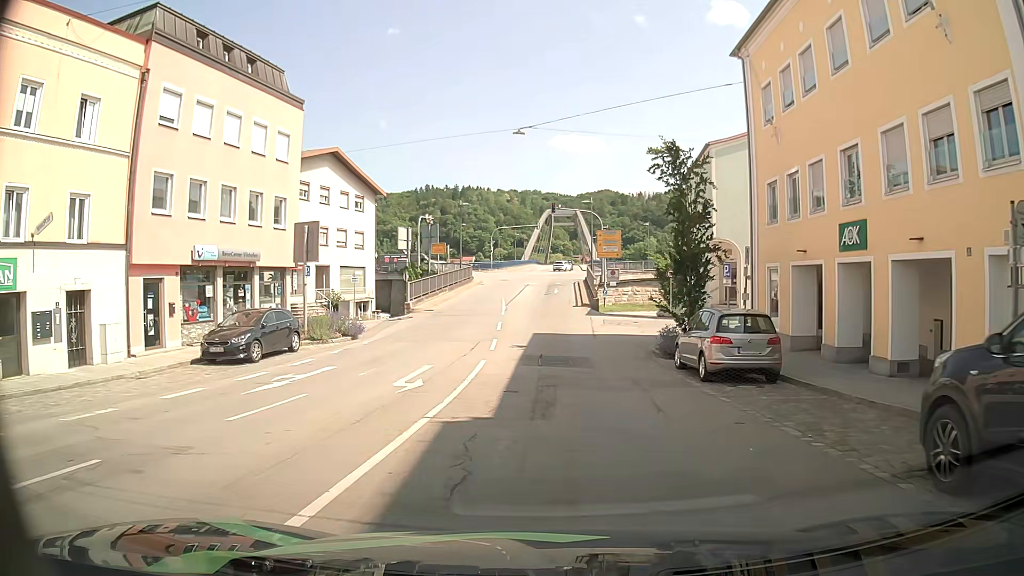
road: tertiary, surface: asphalt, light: Day
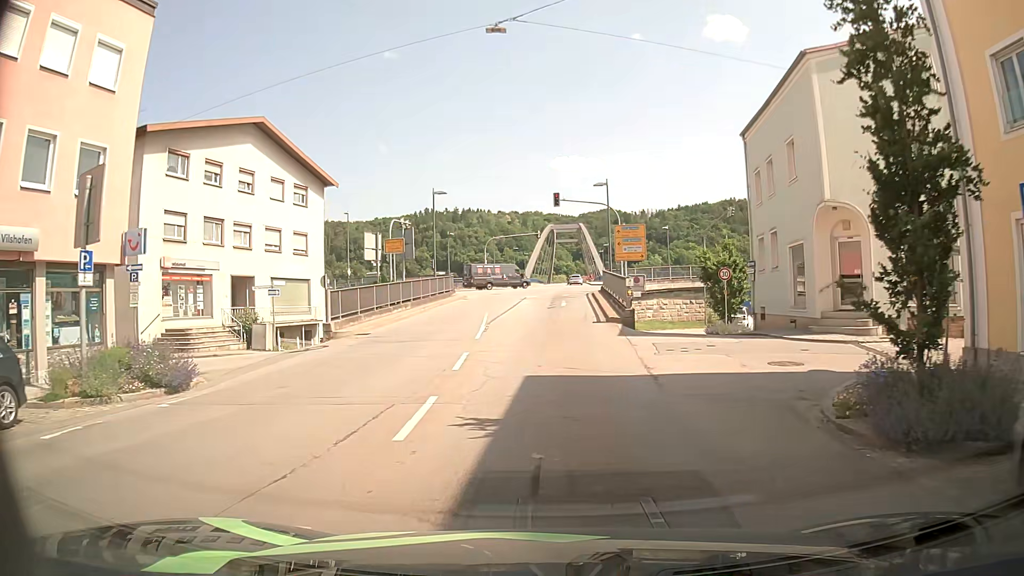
(-0.1, +13.6) m; -1°
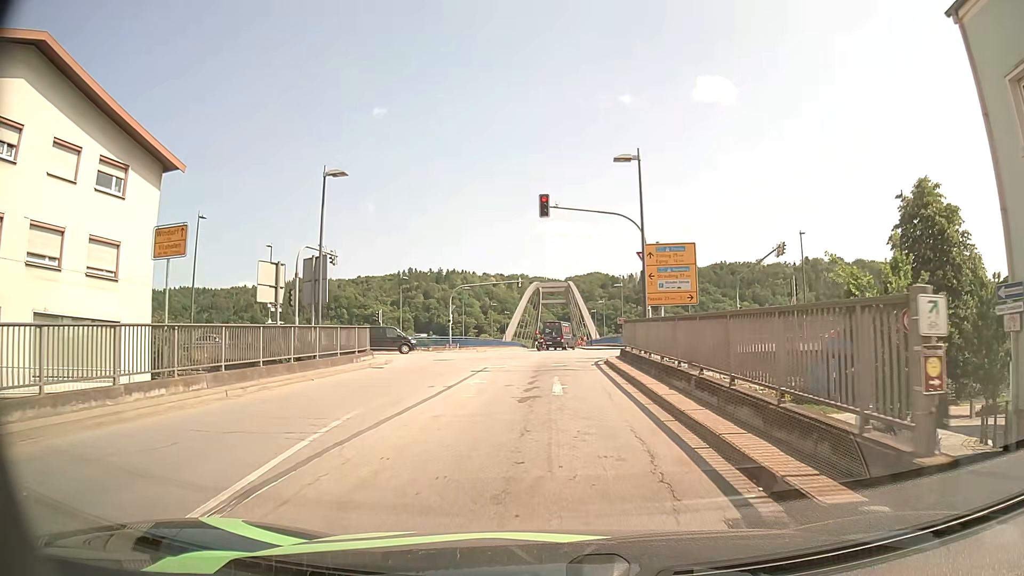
(+0.1, +18.6) m; +1°
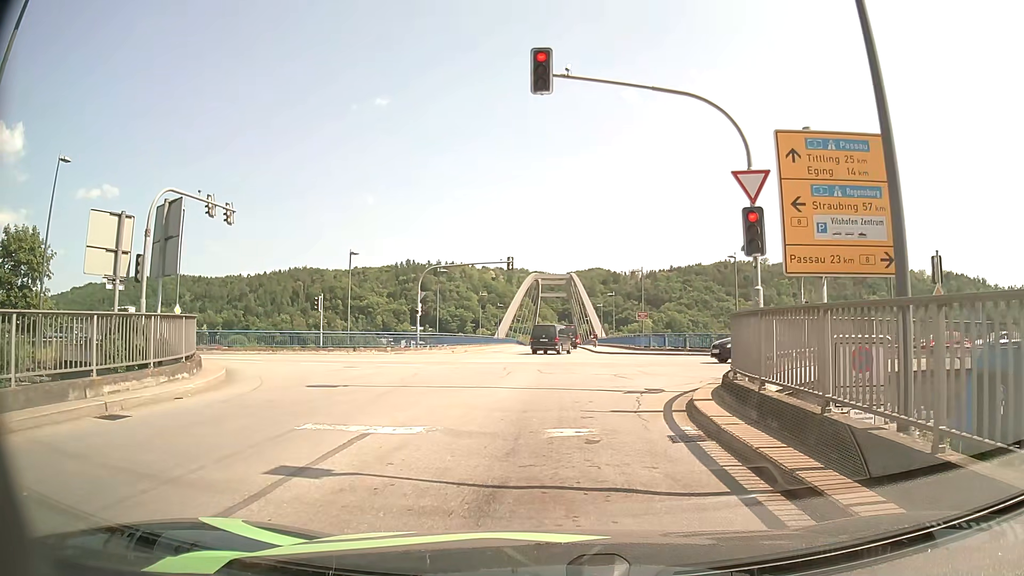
(+0.1, +14.9) m; -1°
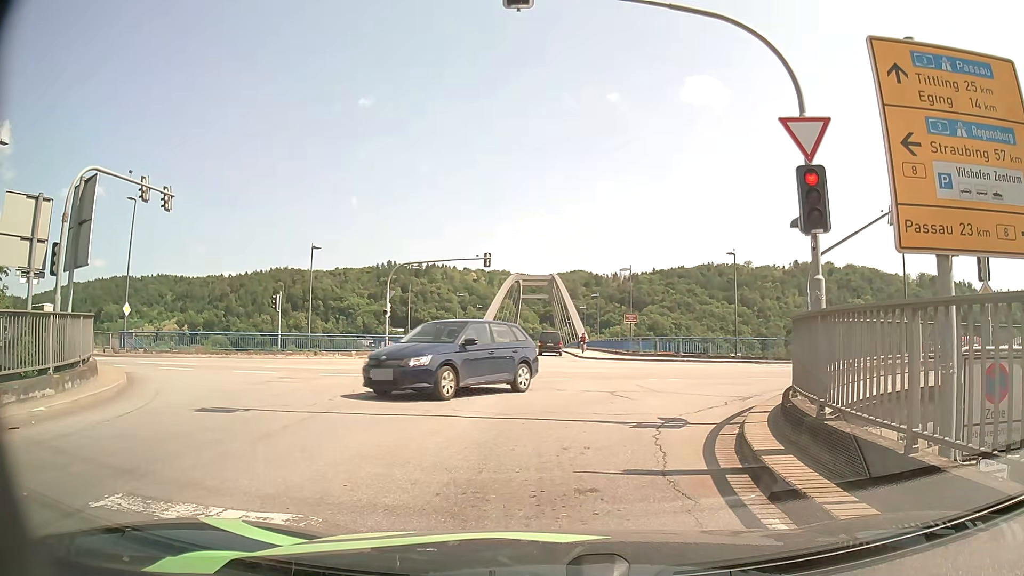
(+0.1, +3.9) m; +1°
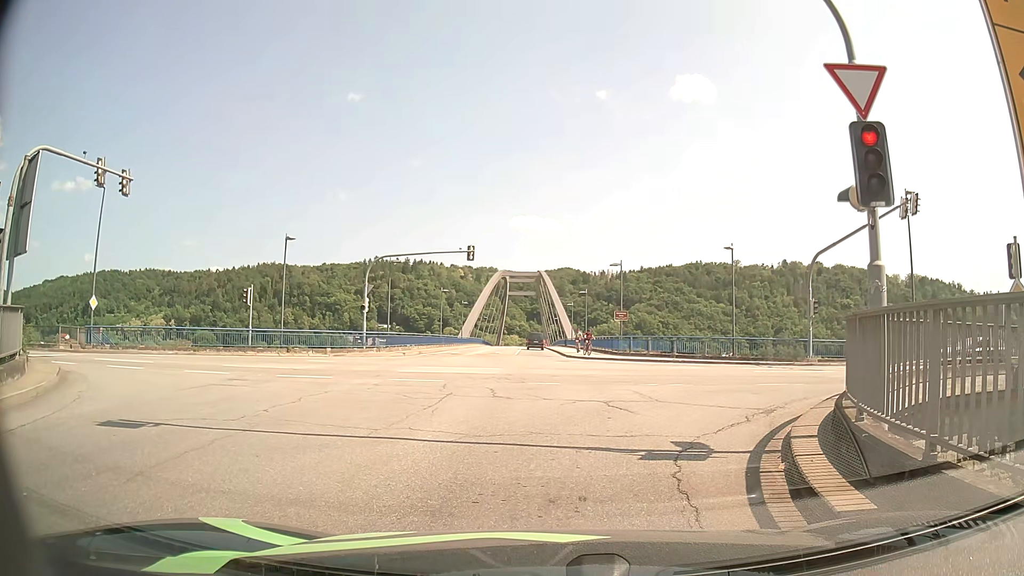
(0.0, +2.2) m; 0°
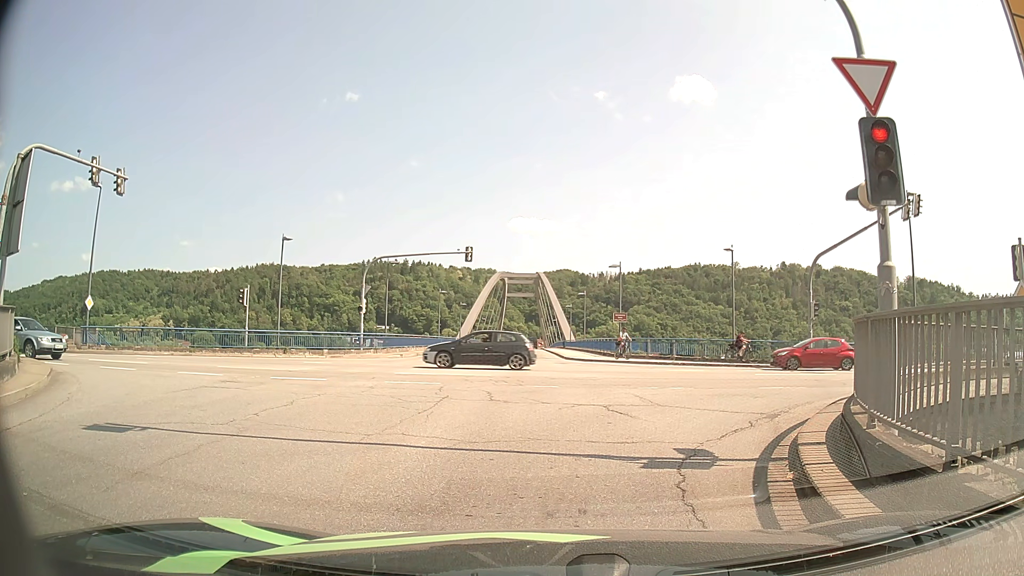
(0.0, +0.4) m; 0°
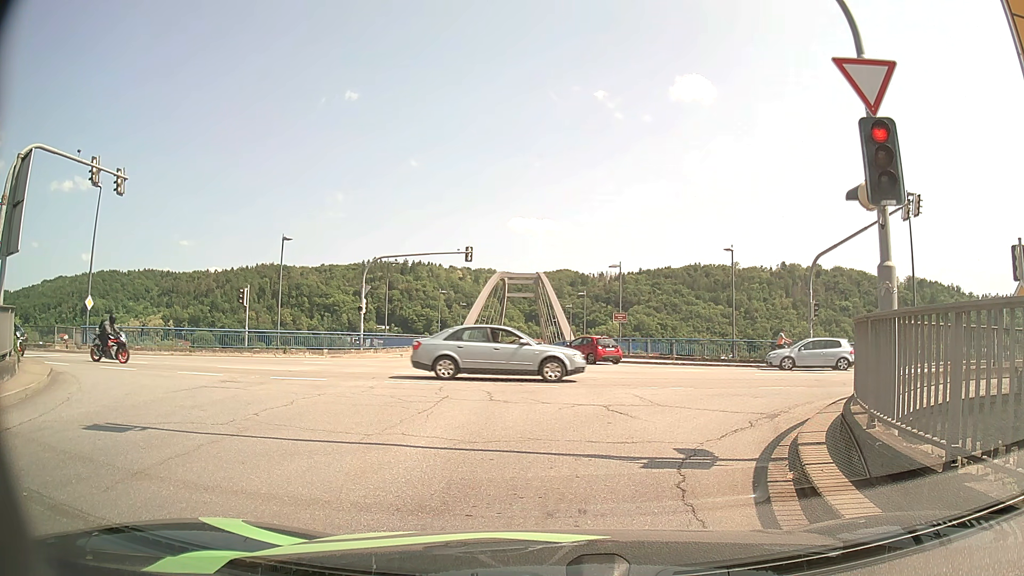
(0.0, 0.0) m; 0°
